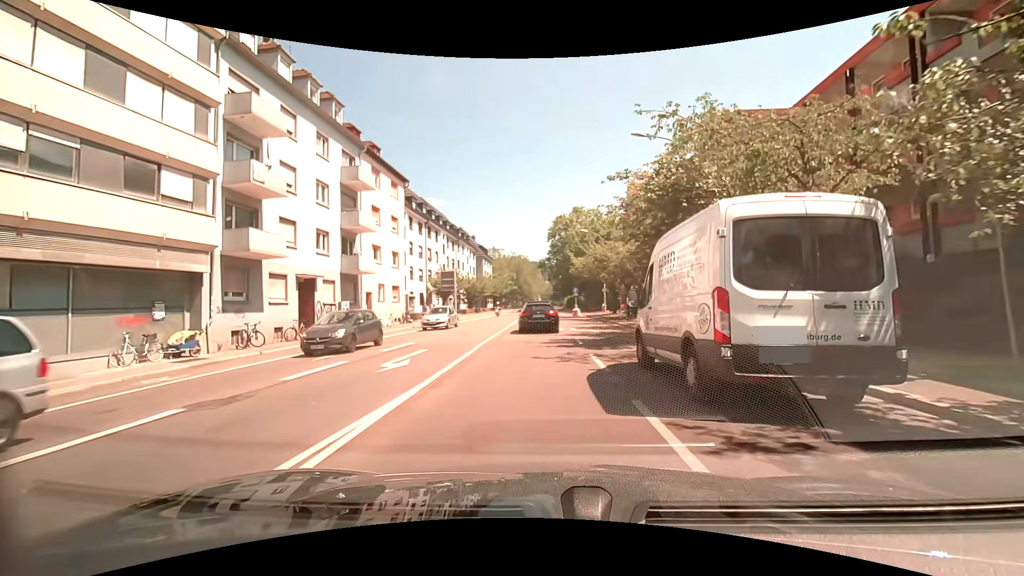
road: secondary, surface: asphalt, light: Day
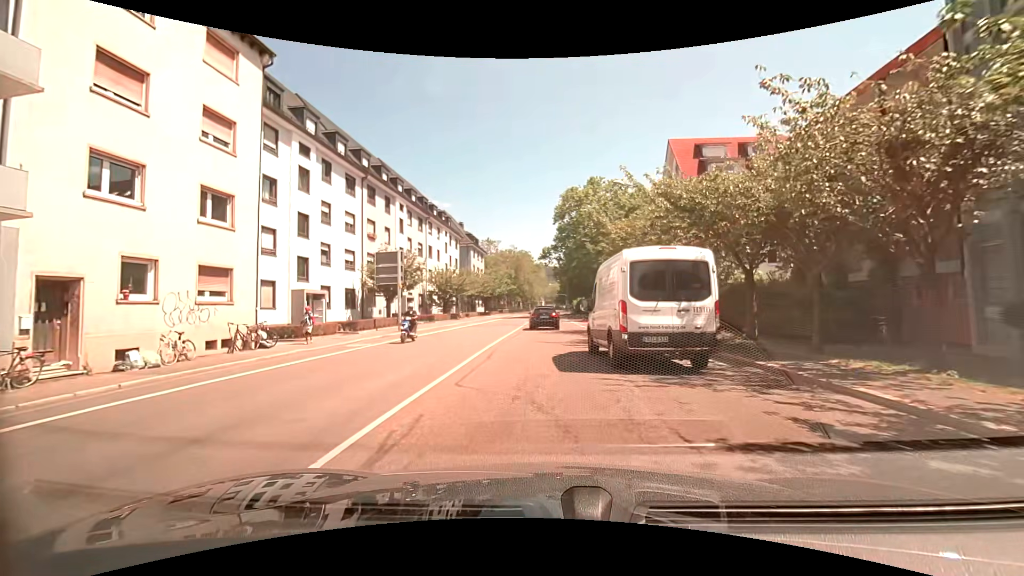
(+0.3, +22.8) m; +2°
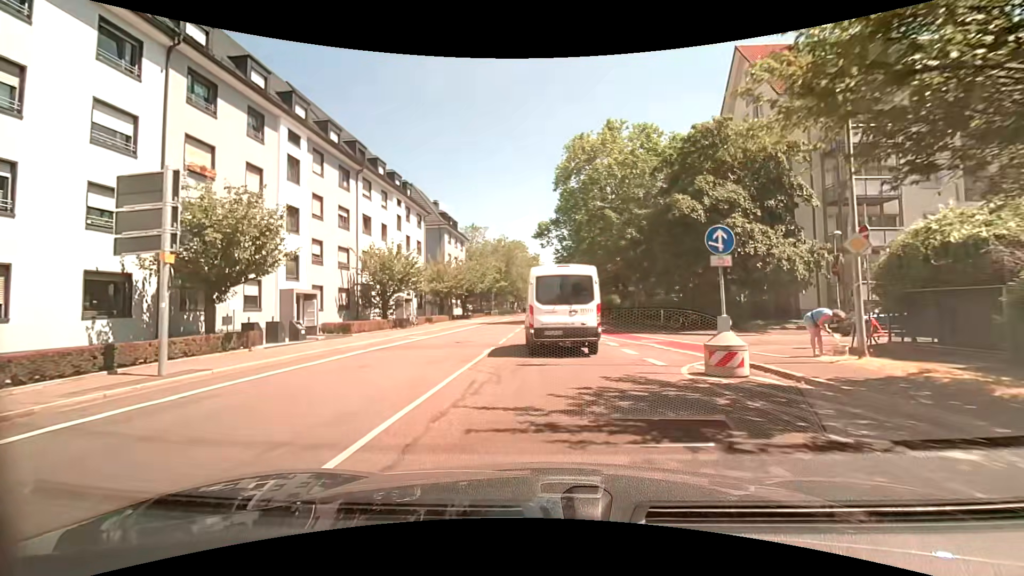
(-0.5, +20.3) m; -1°
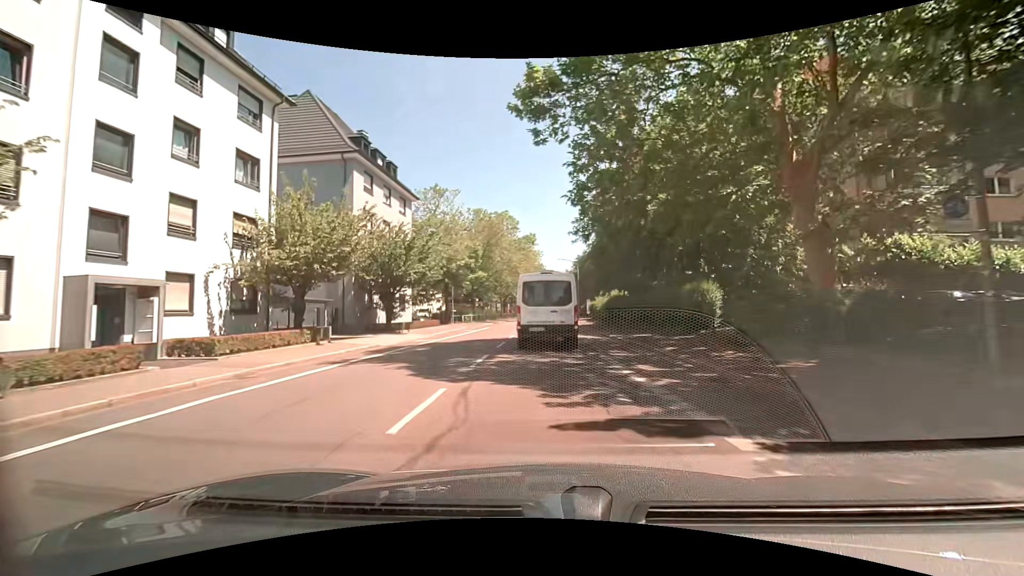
(0.0, +30.3) m; 0°
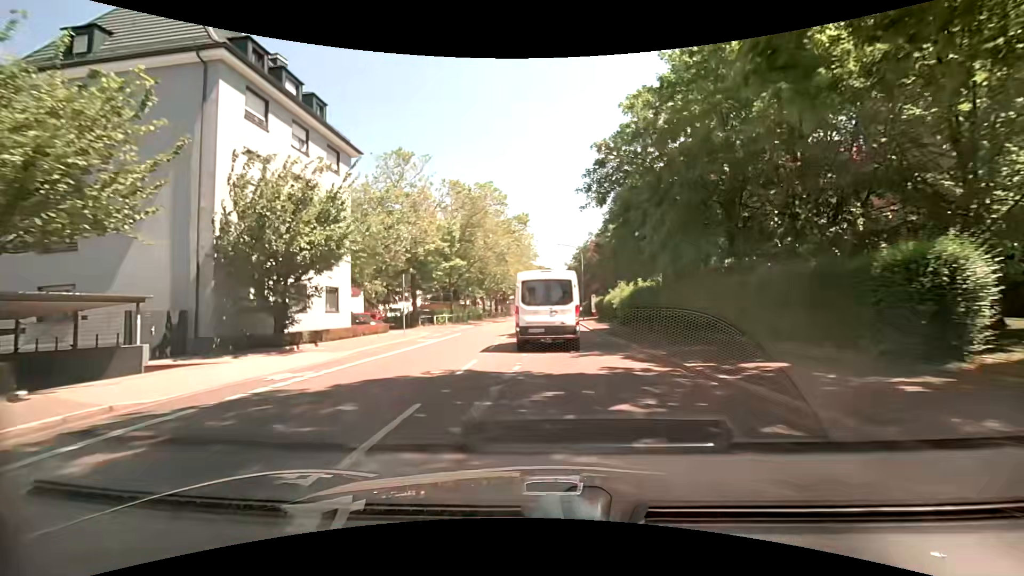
(+0.1, +13.5) m; 0°
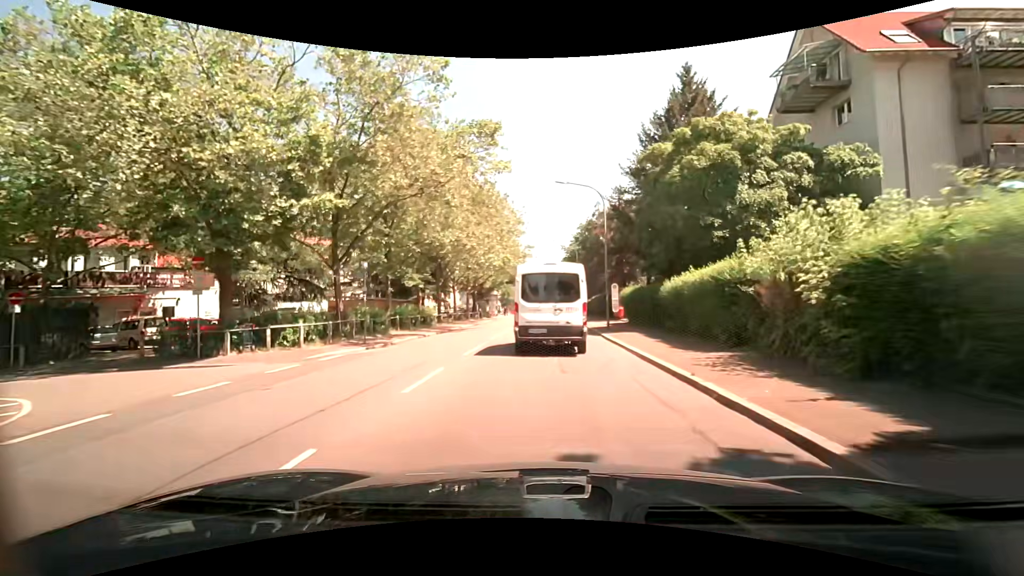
(+0.3, +26.5) m; +2°
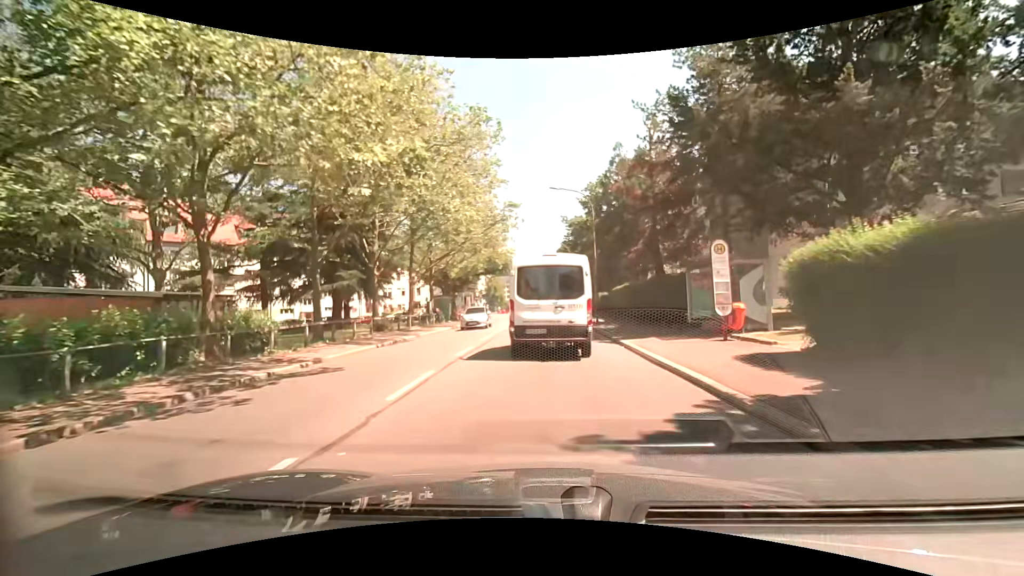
(-0.2, +24.4) m; 0°
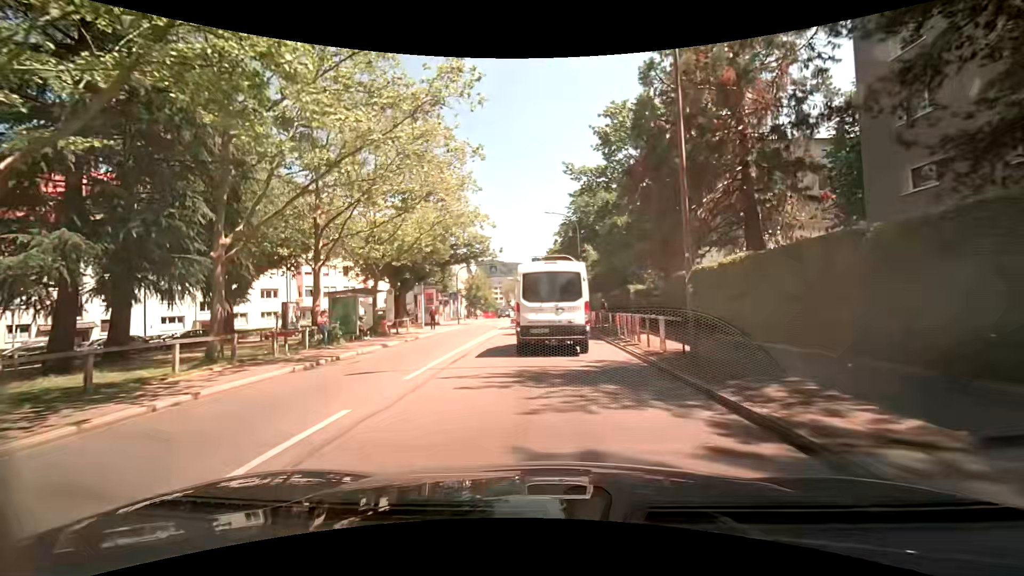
(+0.2, +21.9) m; 0°
(0, +10) (0, +20) (0, +30) (0, +40) (0, +50) (0, +60) (0, +70) (0, +80) (0, +90) (0, +100) m
